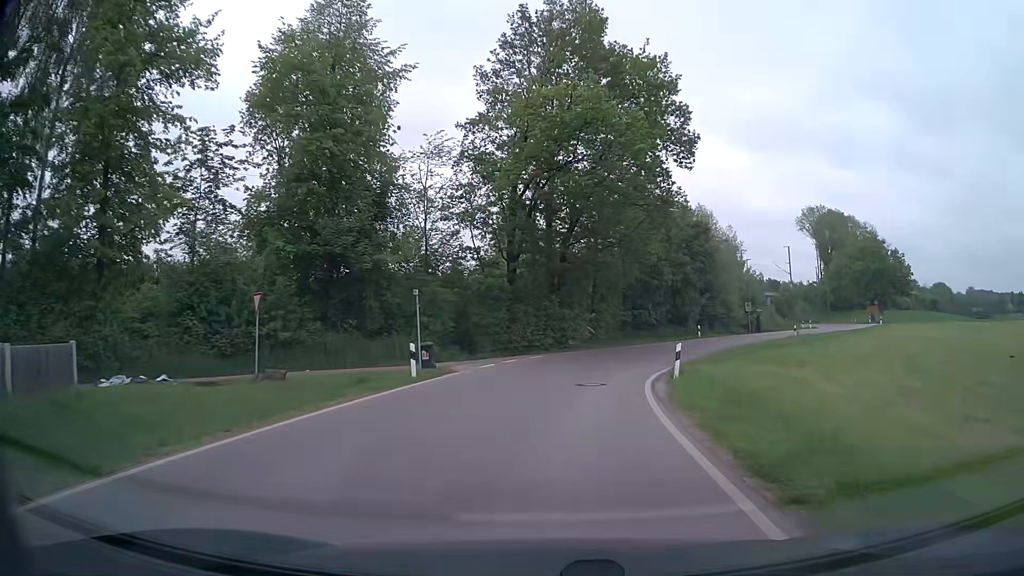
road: secondary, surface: asphalt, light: Day
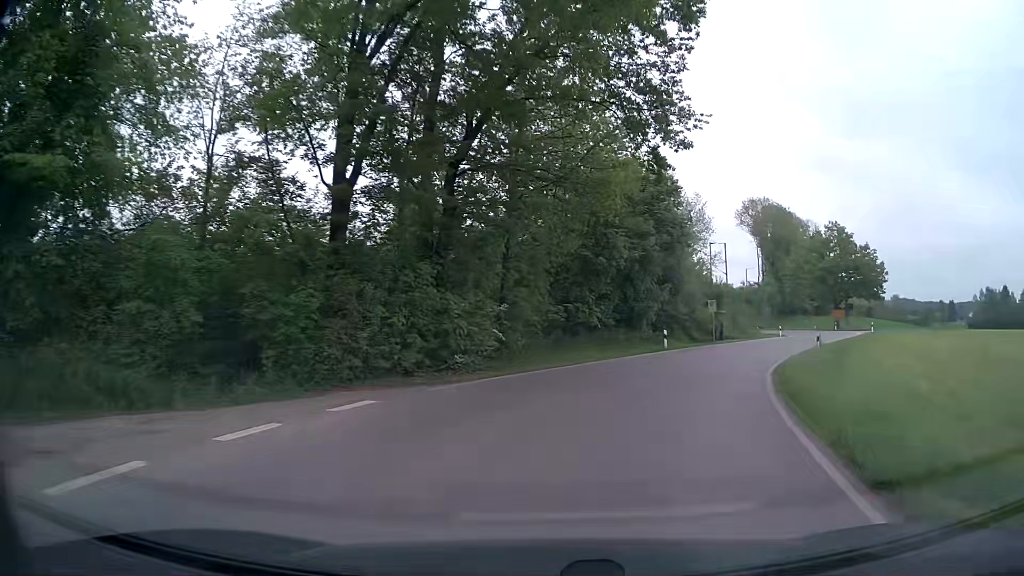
(+0.8, +18.1) m; +7°
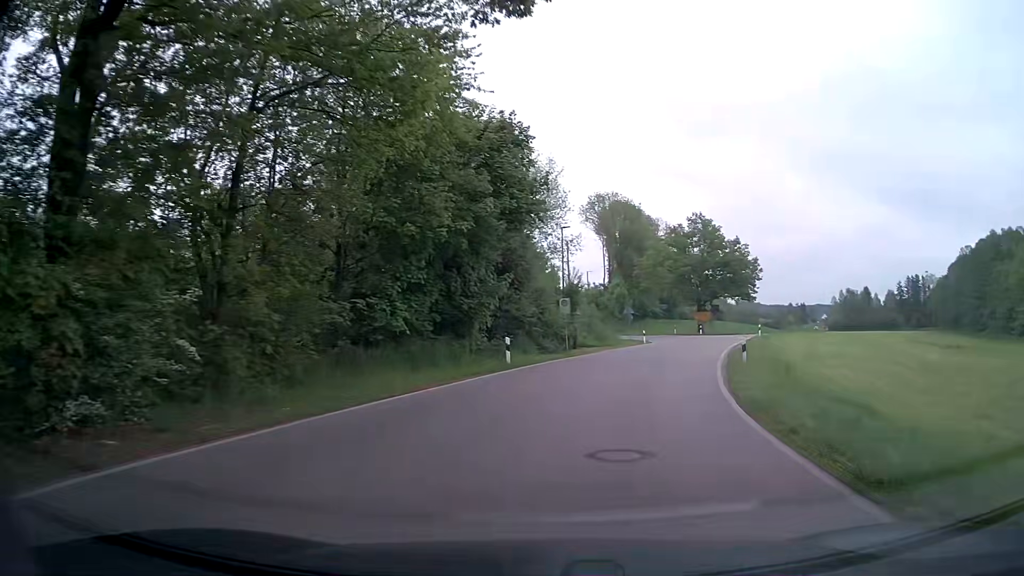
(+1.3, +11.1) m; +14°
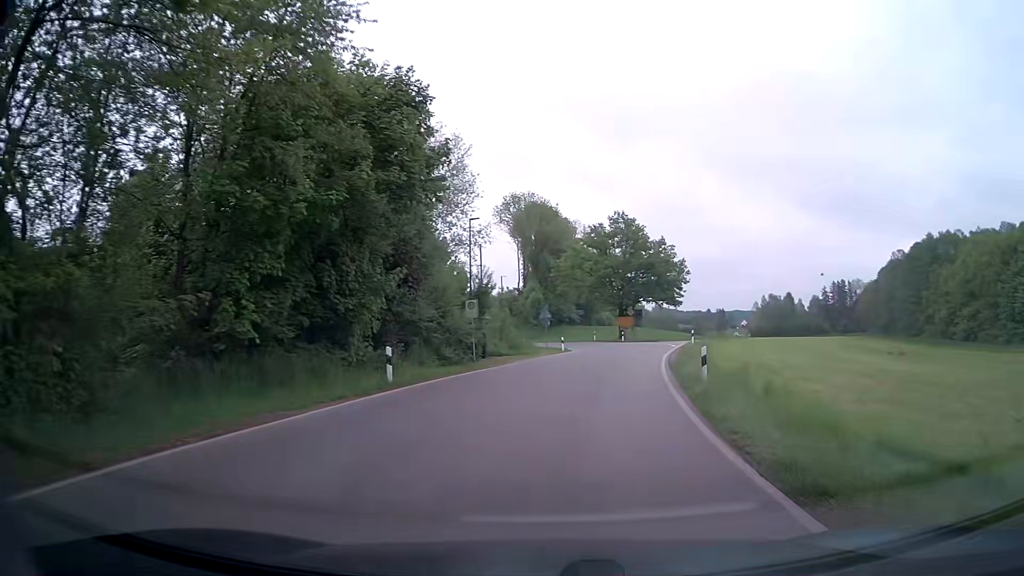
(+0.3, +5.5) m; +7°
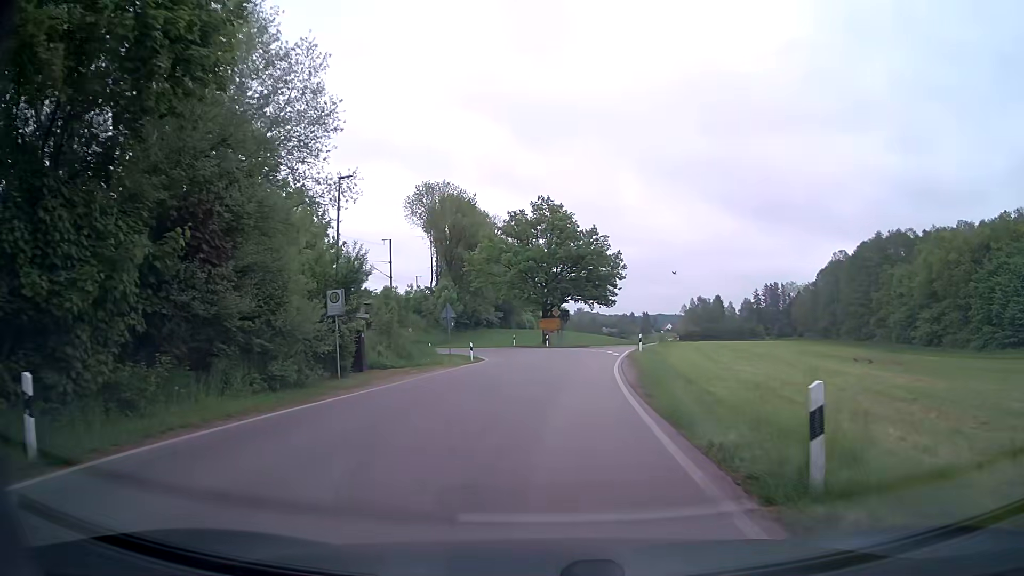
(+0.8, +10.8) m; +8°
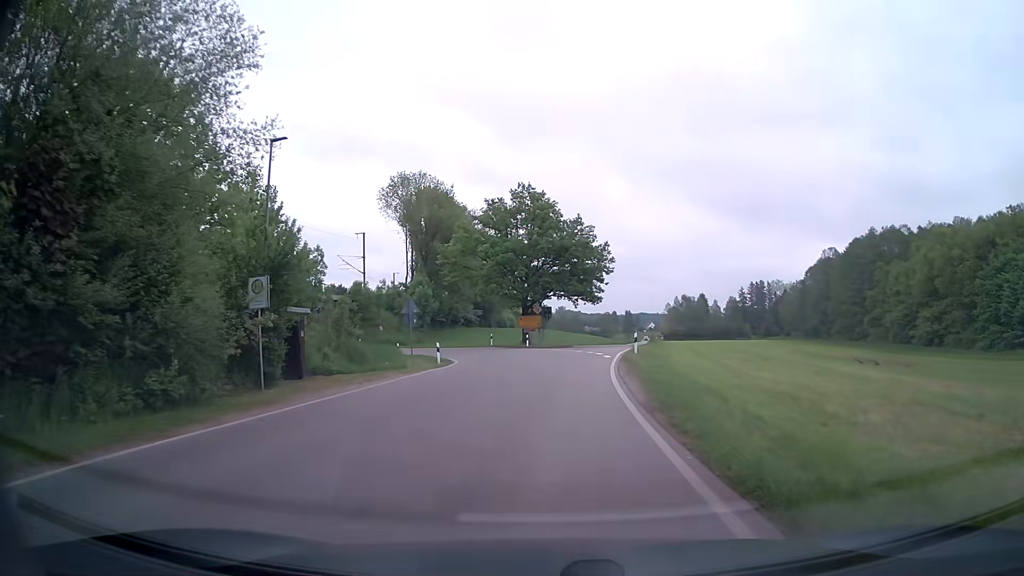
(0.0, +5.3) m; +1°
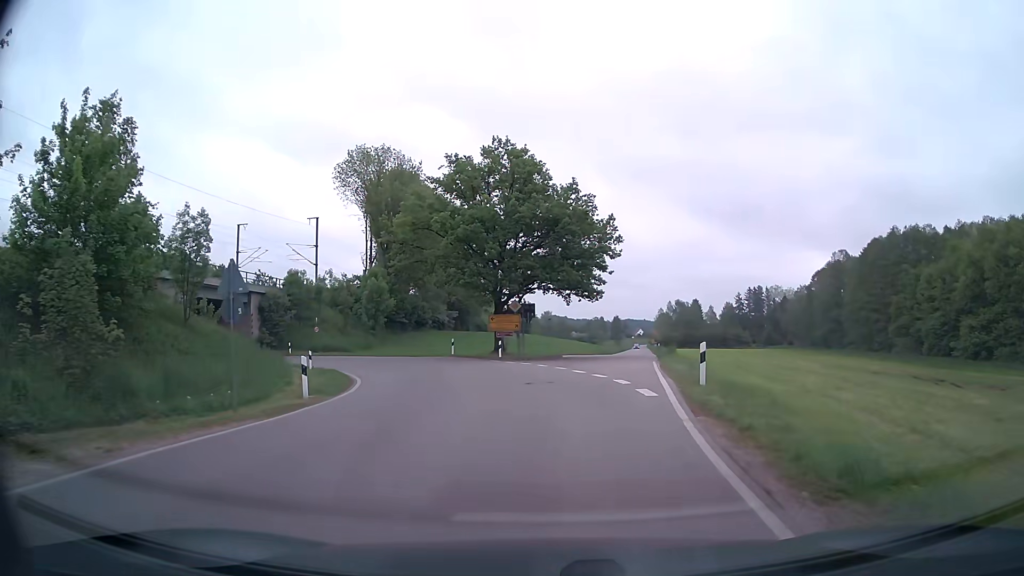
(+0.4, +16.2) m; +1°
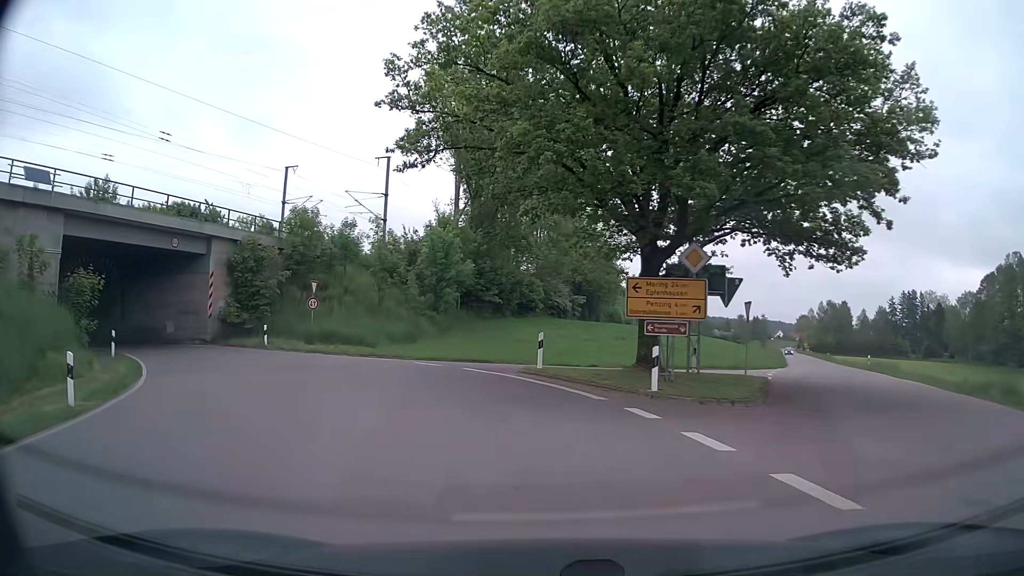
(-1.7, +25.2) m; -11°
